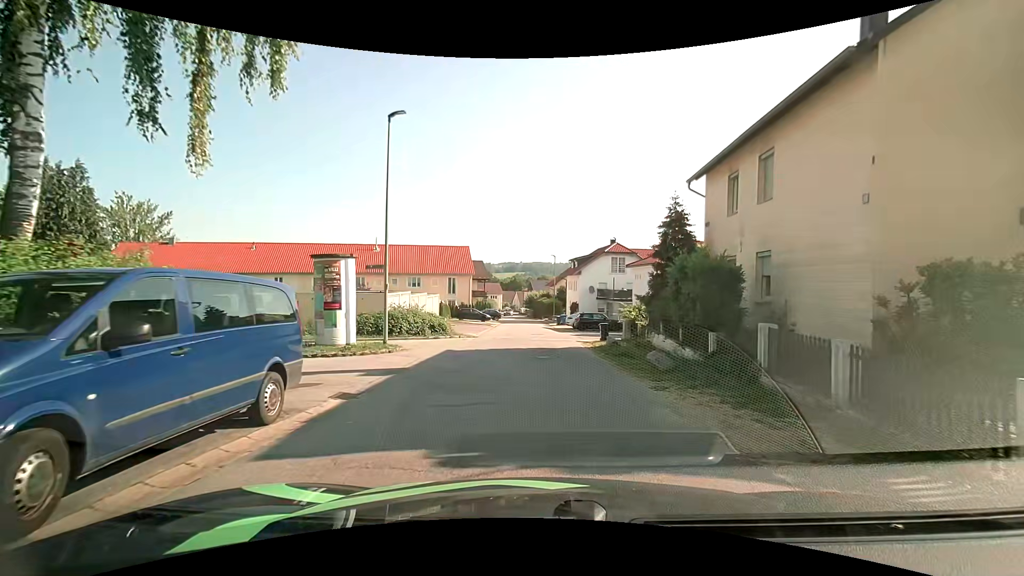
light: Day
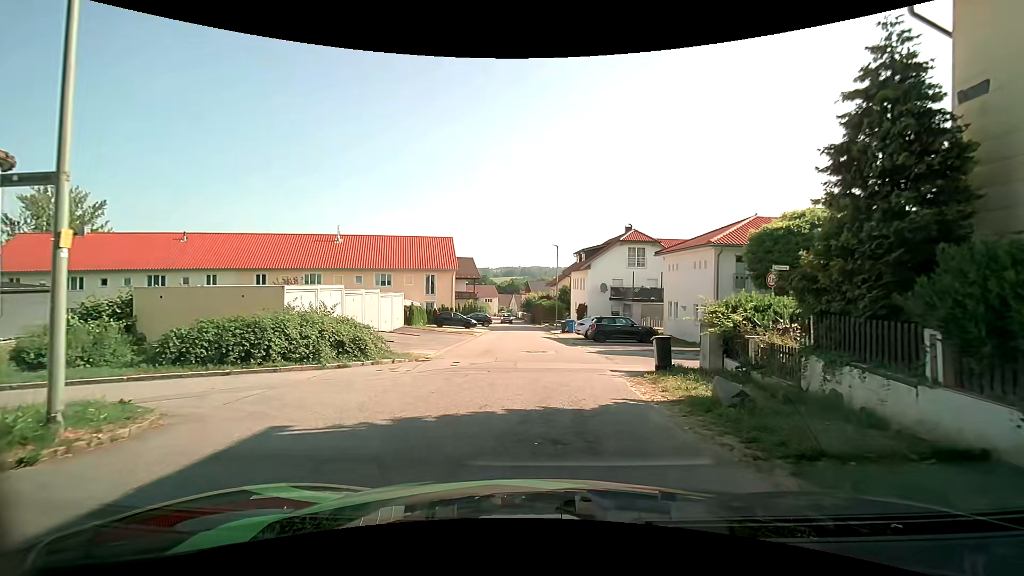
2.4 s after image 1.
(0.0, +11.9) m; +2°
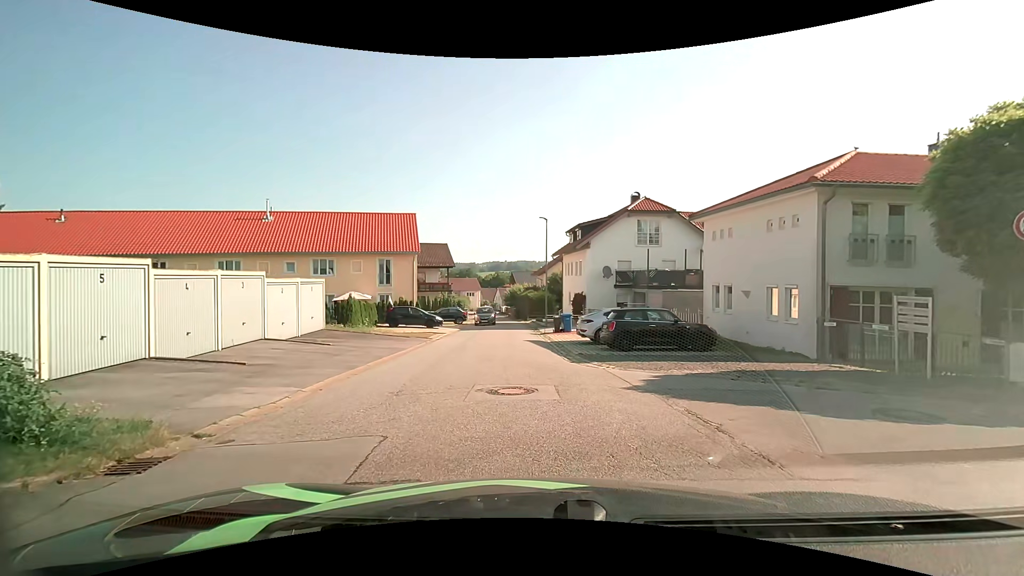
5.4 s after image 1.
(-0.2, +10.5) m; 0°
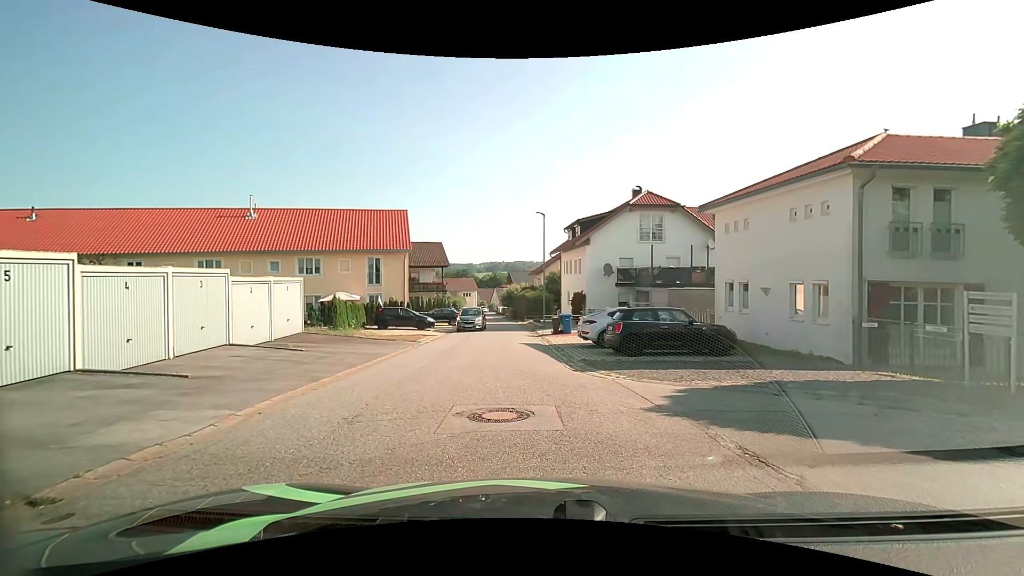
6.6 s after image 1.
(0.0, +1.8) m; +1°
(0, +10) (-1, +20) (-2, +30) (-3, +40) (-4, +50) (-5, +60) (-7, +70) (-8, +80) (-10, +89) (-11, +99) m
